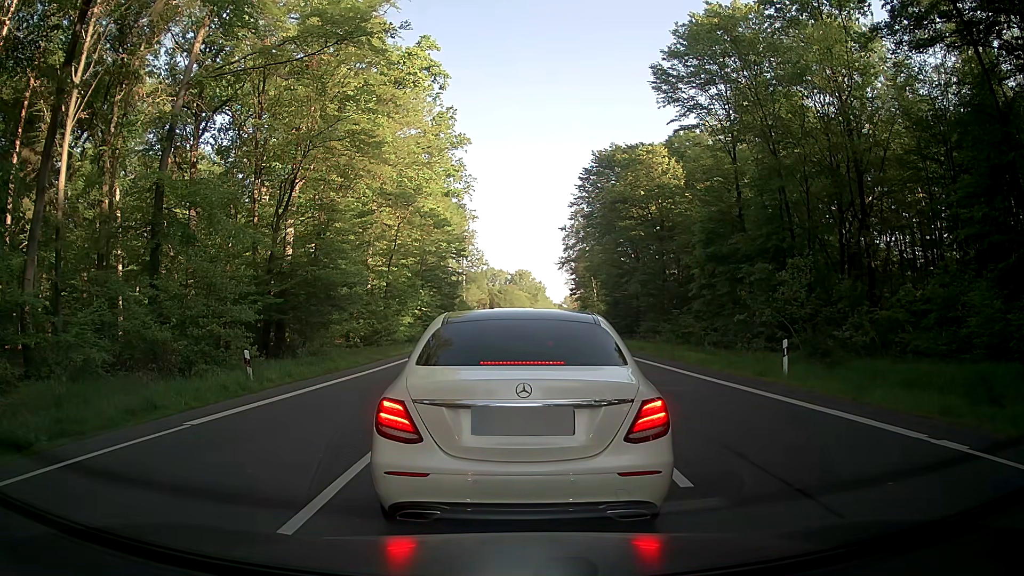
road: primary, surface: asphalt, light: Day
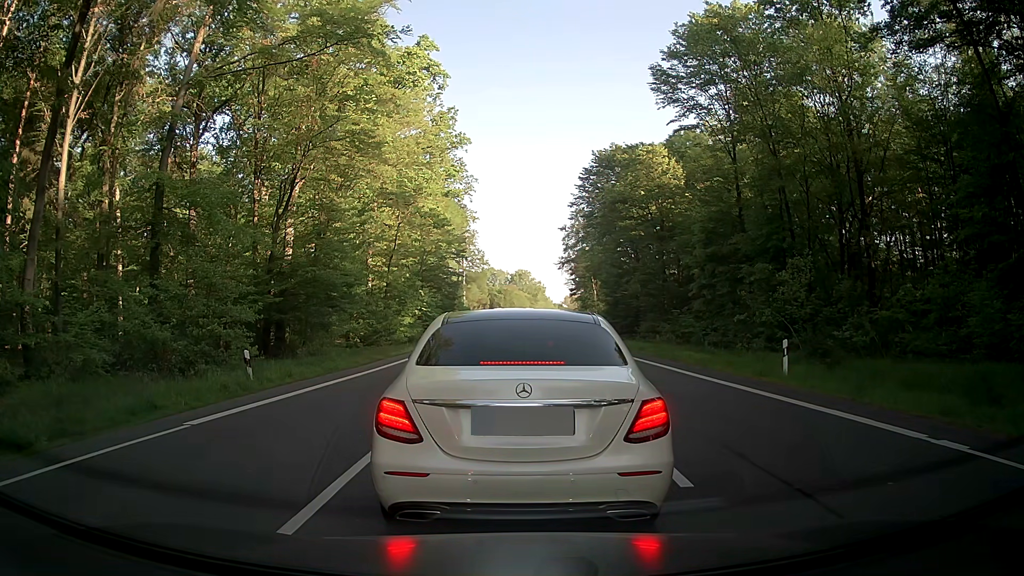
(0.0, 0.0) m; 0°
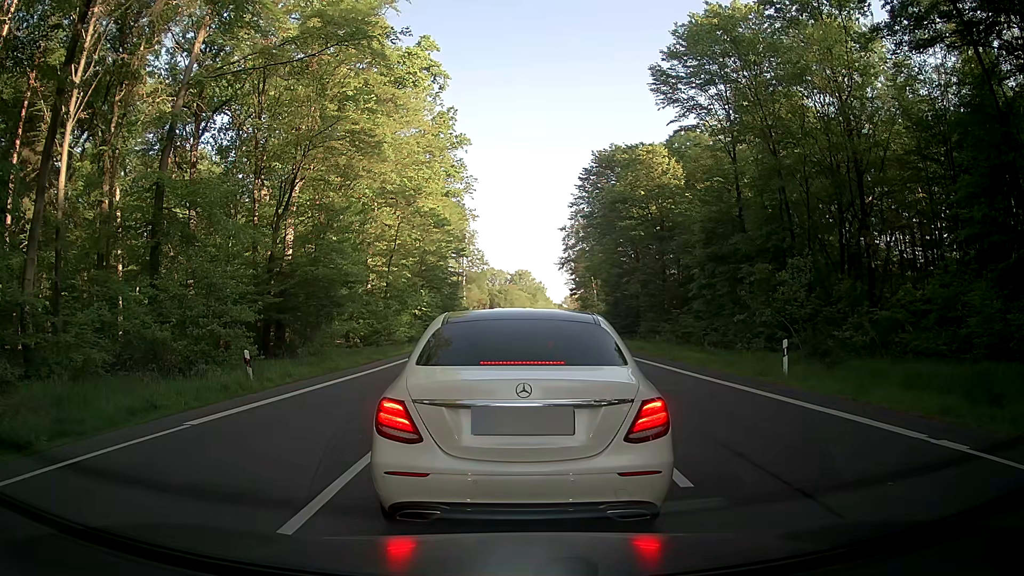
(0.0, 0.0) m; 0°
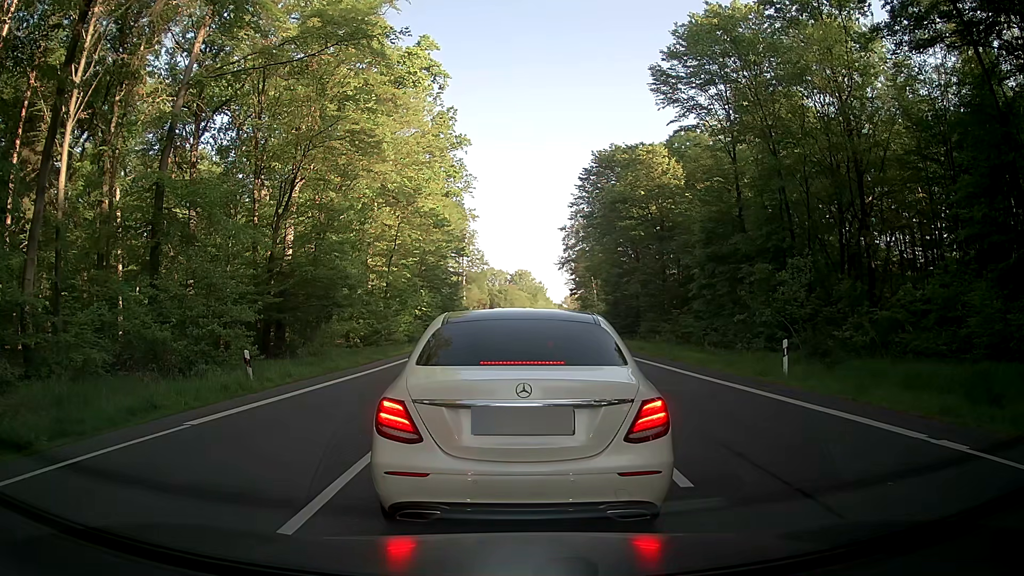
(0.0, 0.0) m; 0°
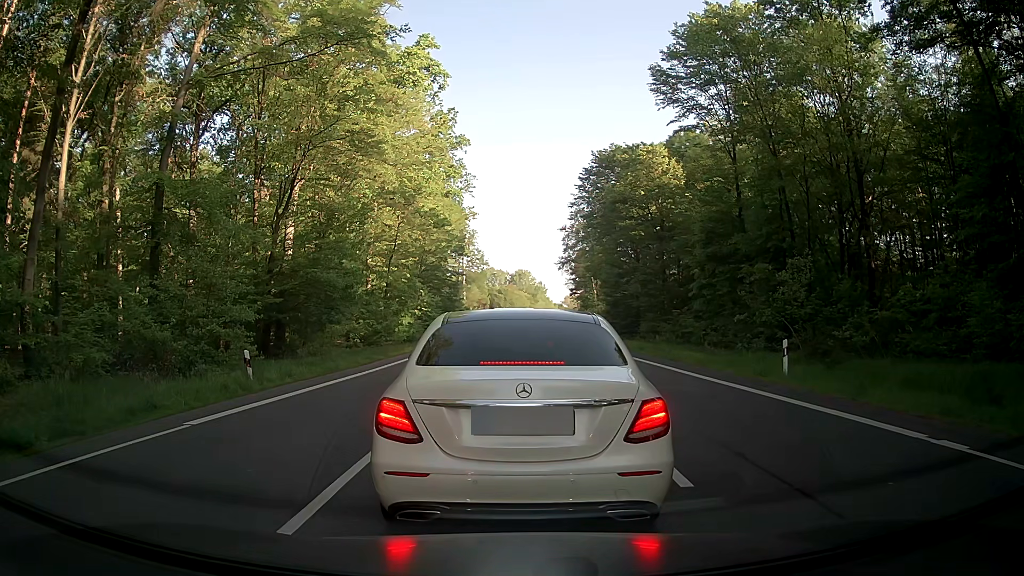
(0.0, 0.0) m; 0°
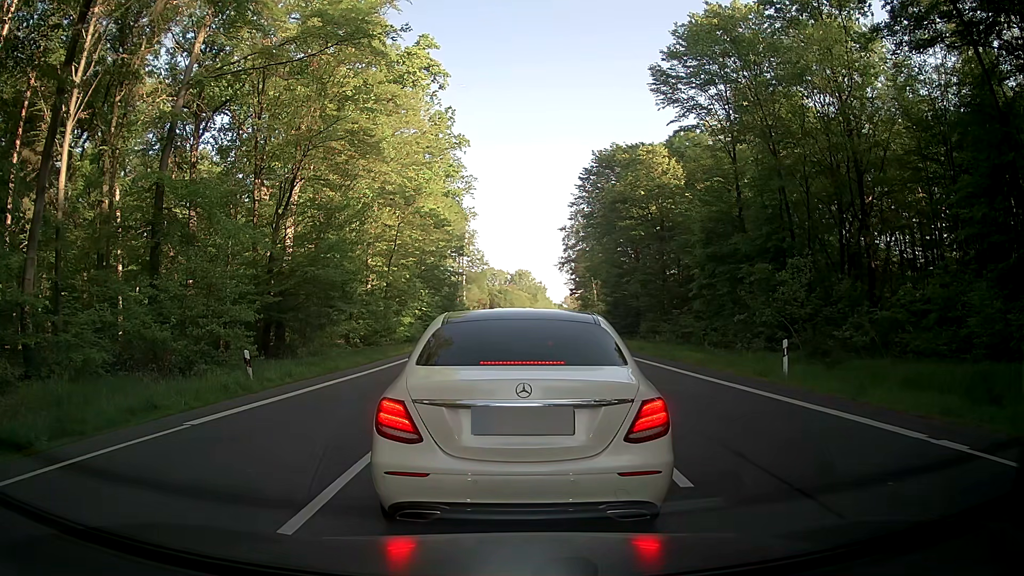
(0.0, 0.0) m; 0°
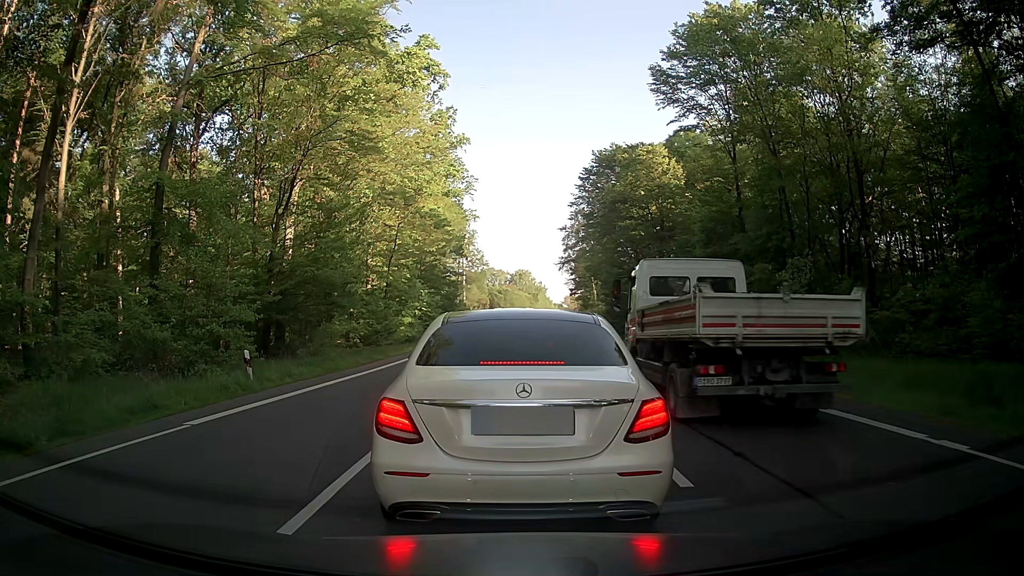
(0.0, 0.0) m; 0°
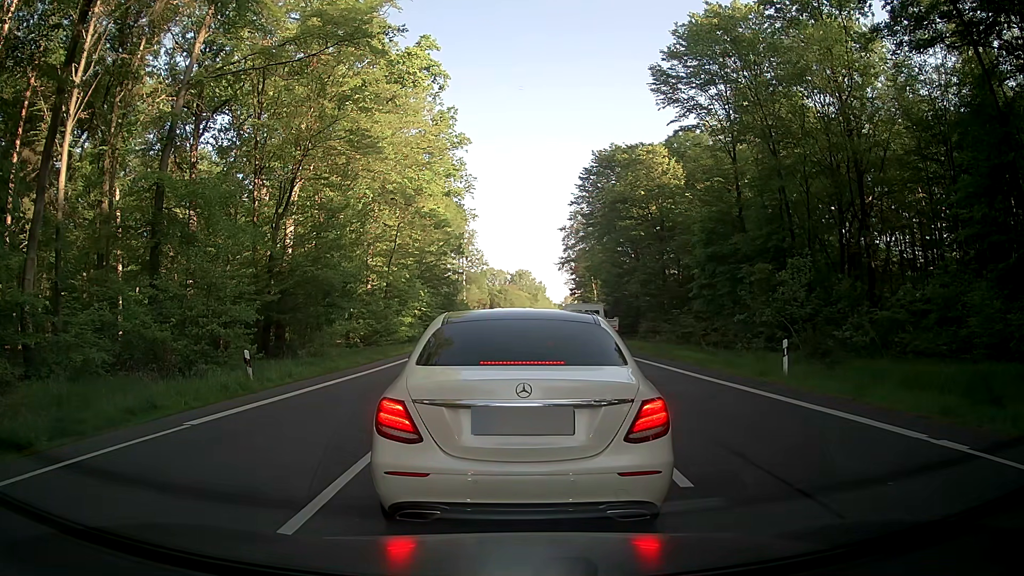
(0.0, 0.0) m; 0°
